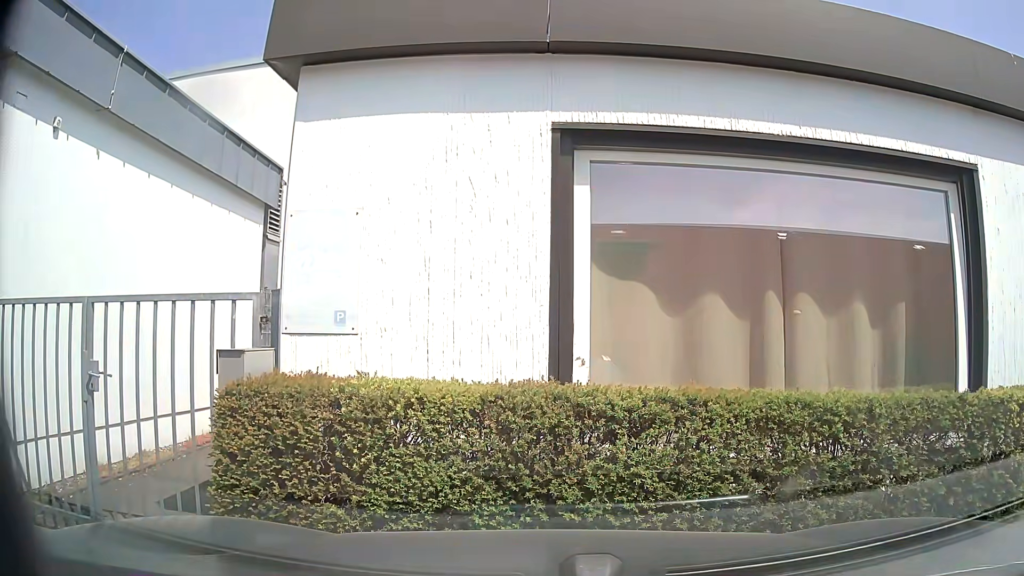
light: Day
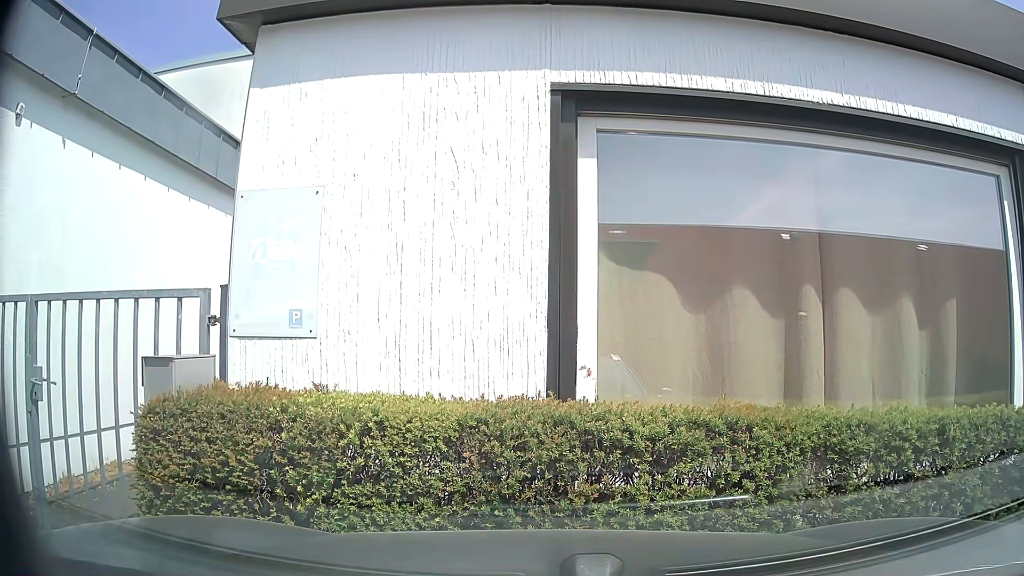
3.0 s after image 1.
(0.0, +0.6) m; 0°
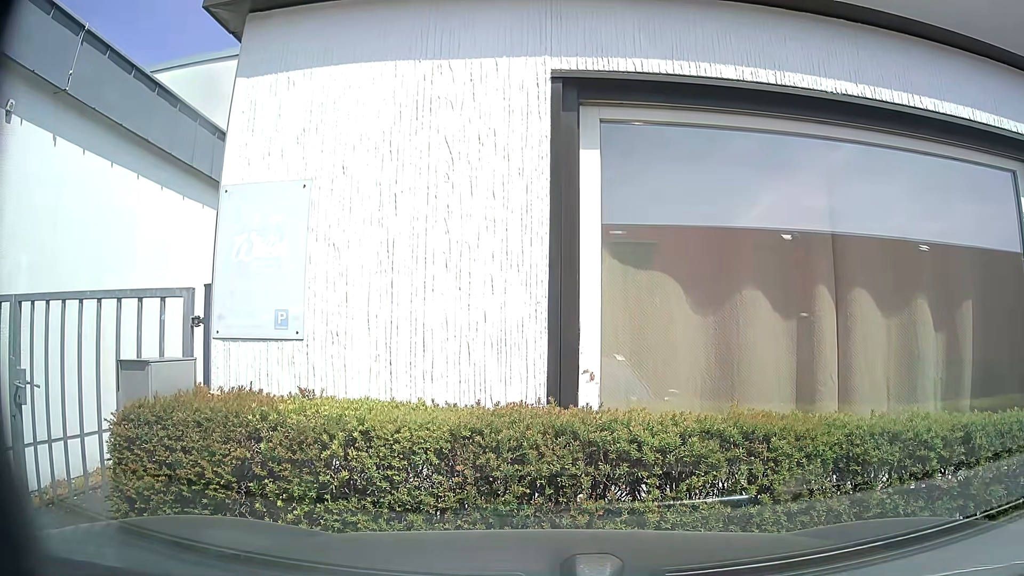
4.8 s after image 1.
(0.0, +0.2) m; 0°
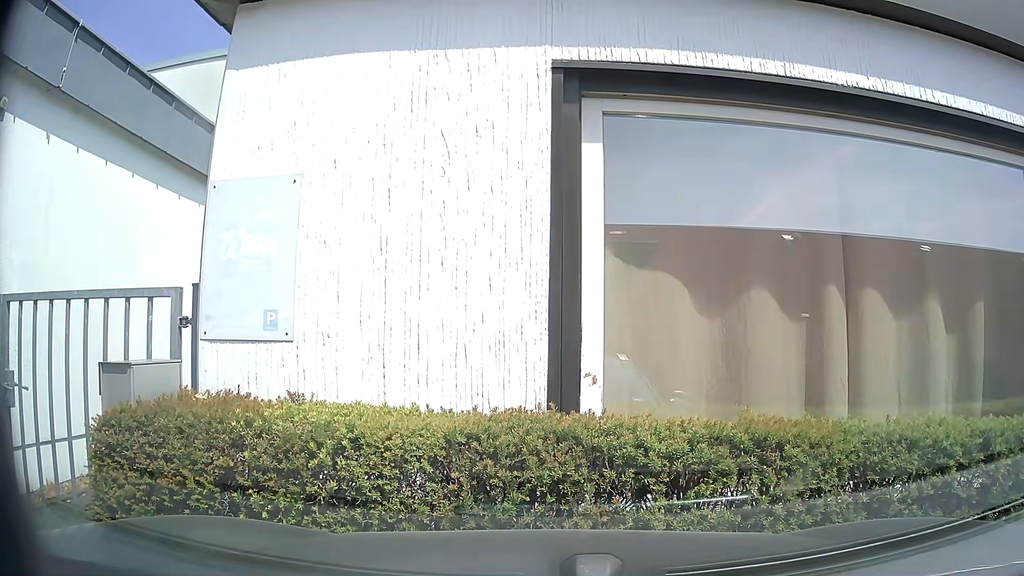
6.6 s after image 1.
(0.0, +0.2) m; 0°
